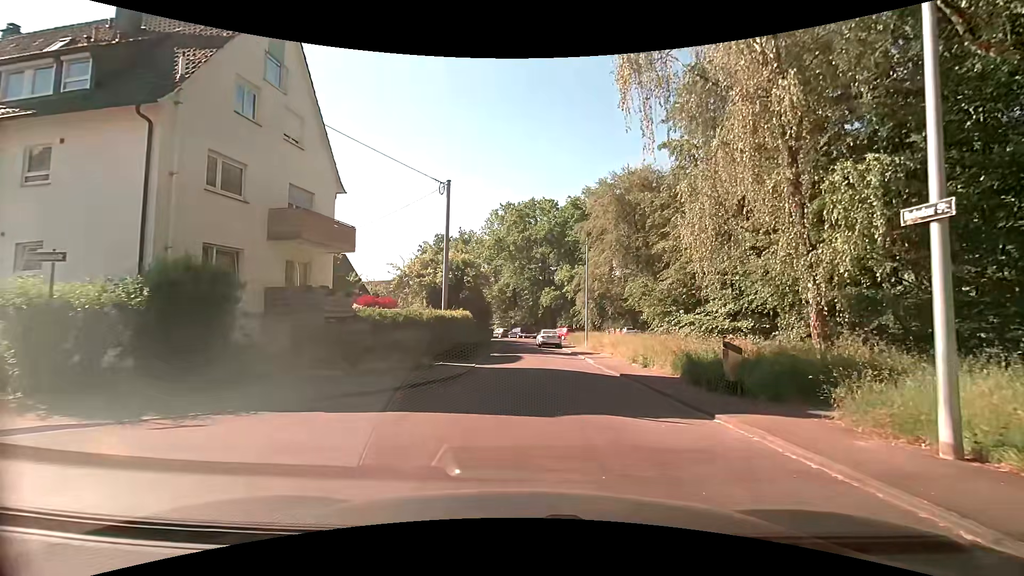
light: Day
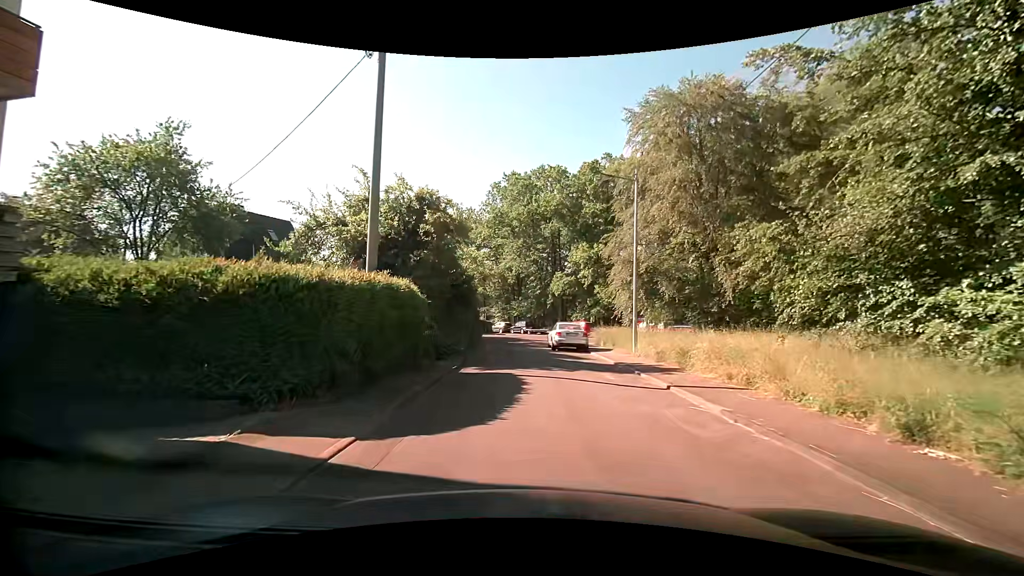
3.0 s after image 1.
(-0.2, +14.8) m; -1°
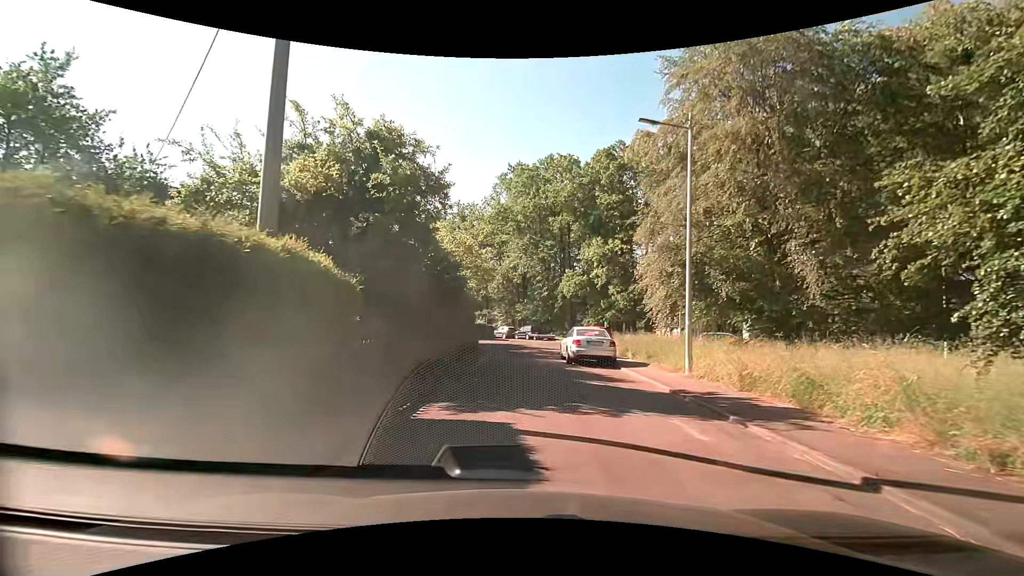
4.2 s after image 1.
(-0.2, +6.4) m; -2°
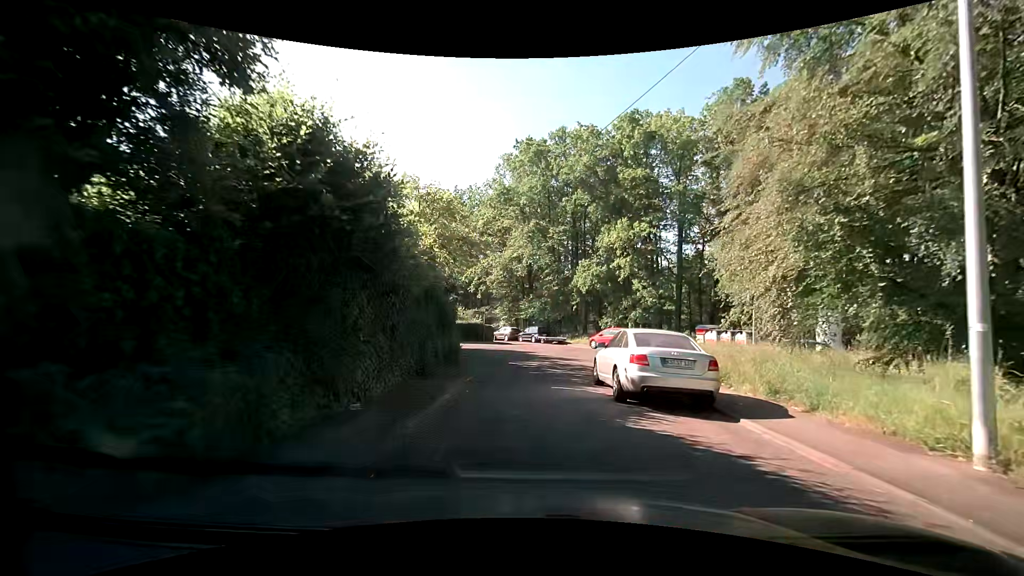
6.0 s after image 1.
(+0.1, +9.4) m; 0°
